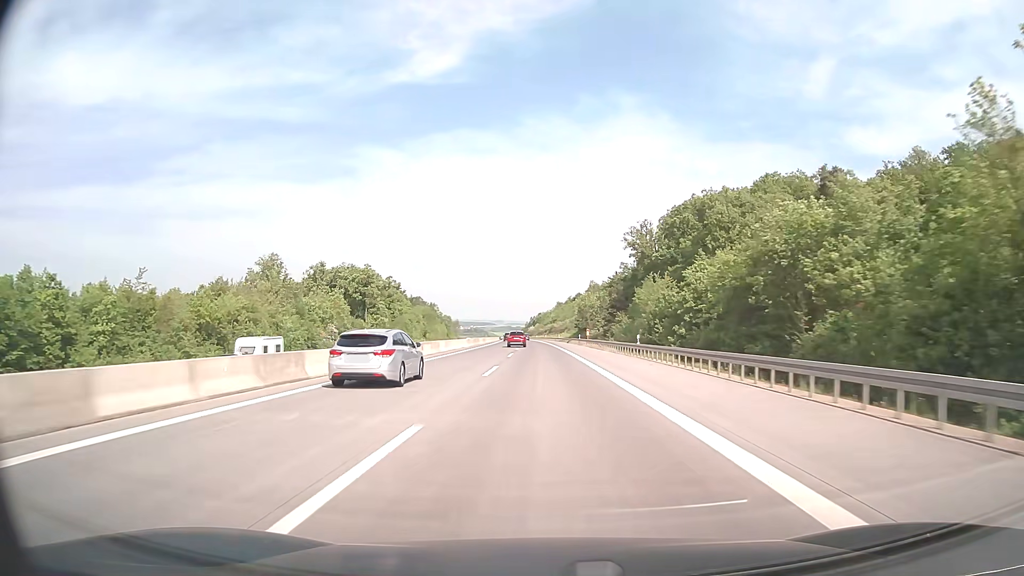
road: motorway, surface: concrete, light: Day
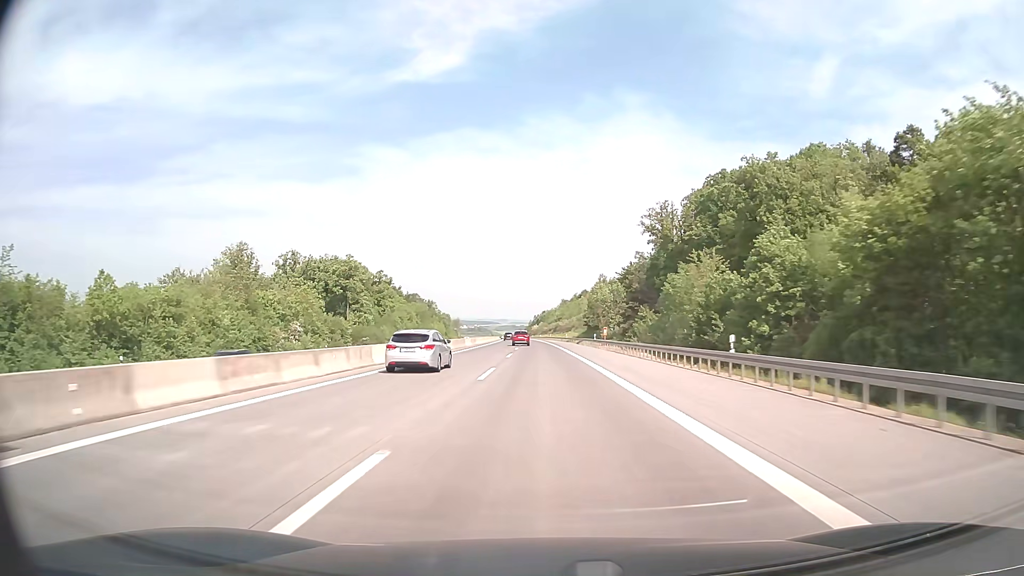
(-0.1, +19.9) m; 0°
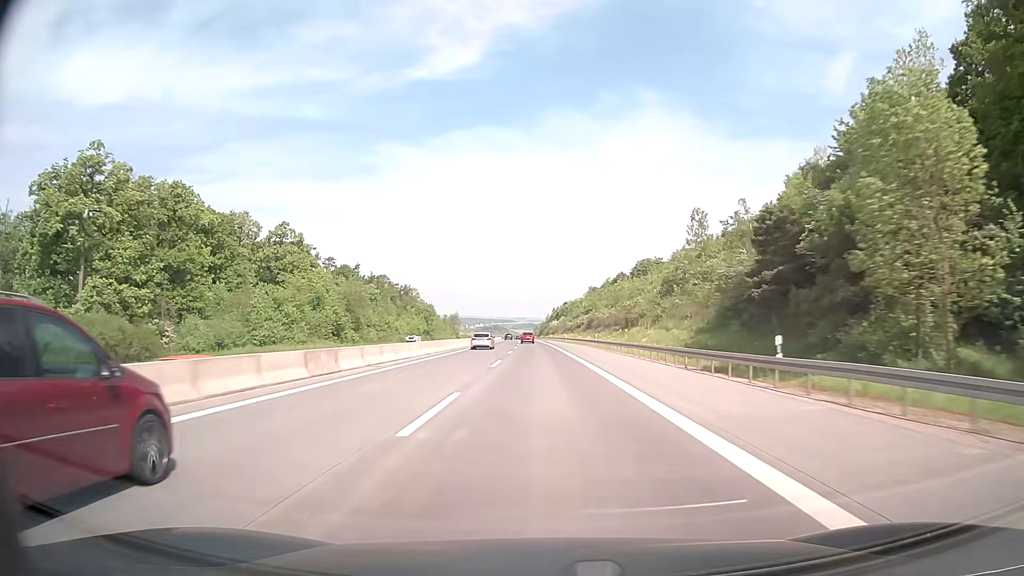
(-1.6, +99.4) m; -2°
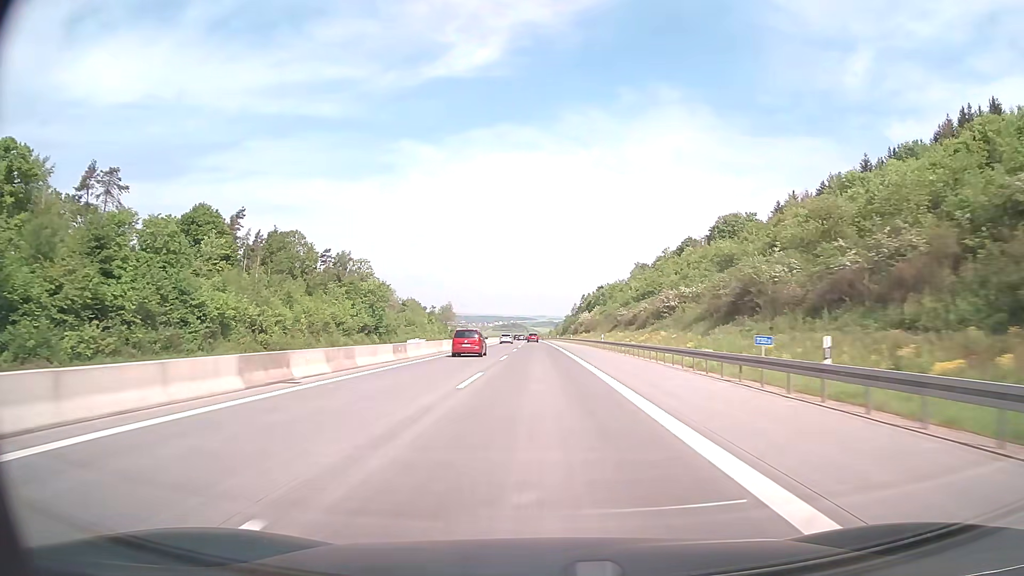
(-1.6, +99.4) m; -2°
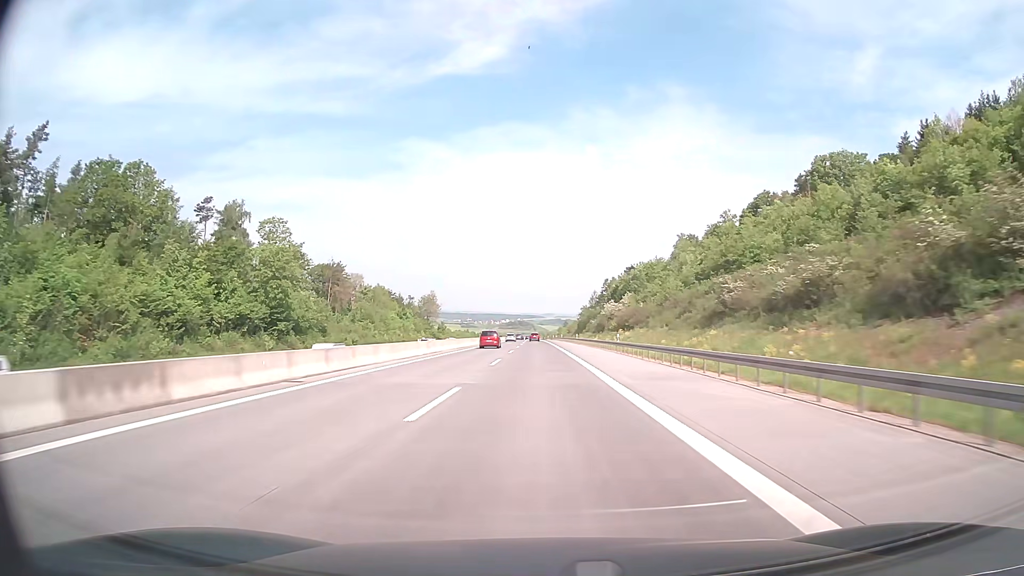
(-0.3, +59.6) m; -1°
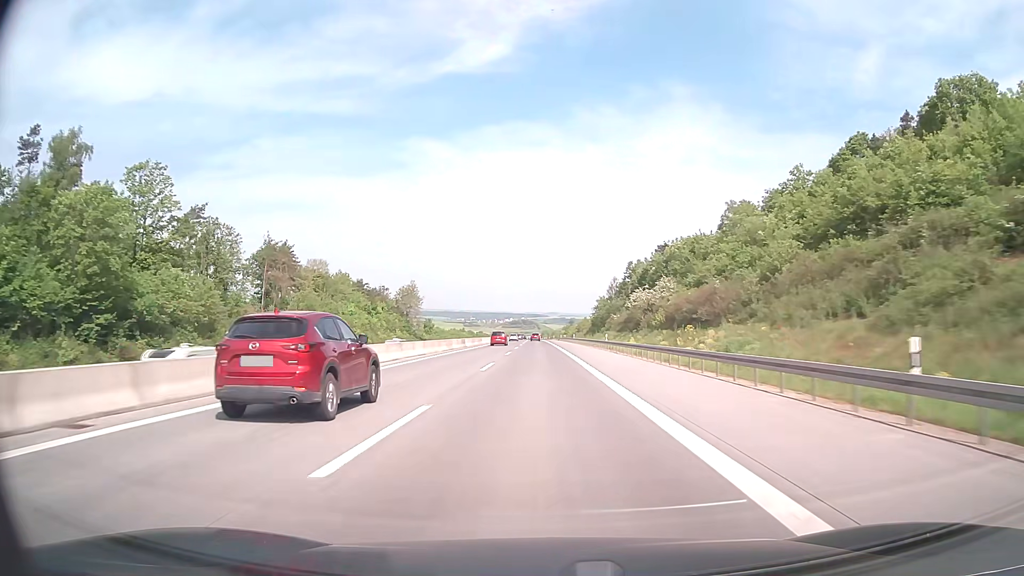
(-0.2, +39.7) m; 0°
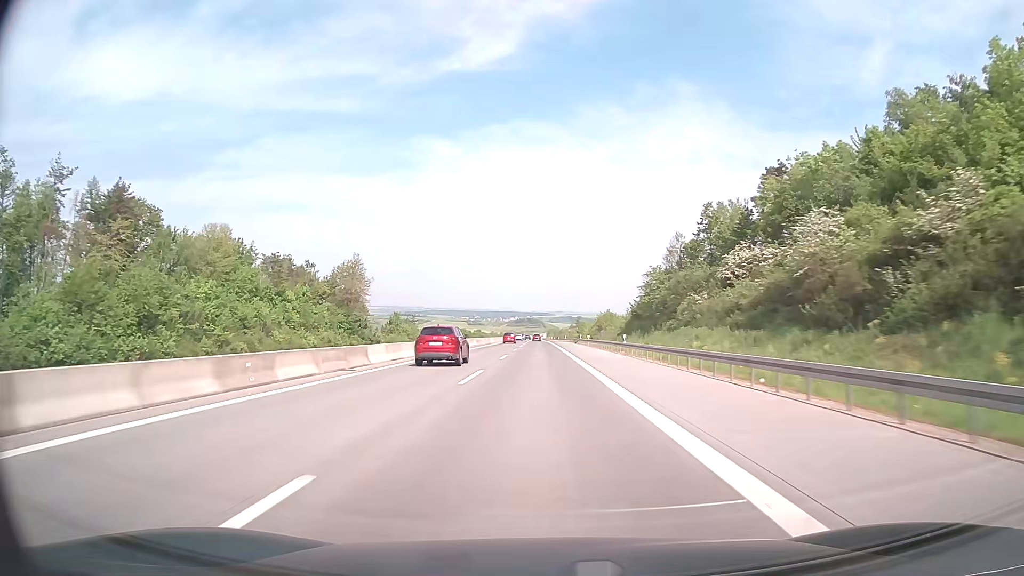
(-0.3, +59.7) m; 0°
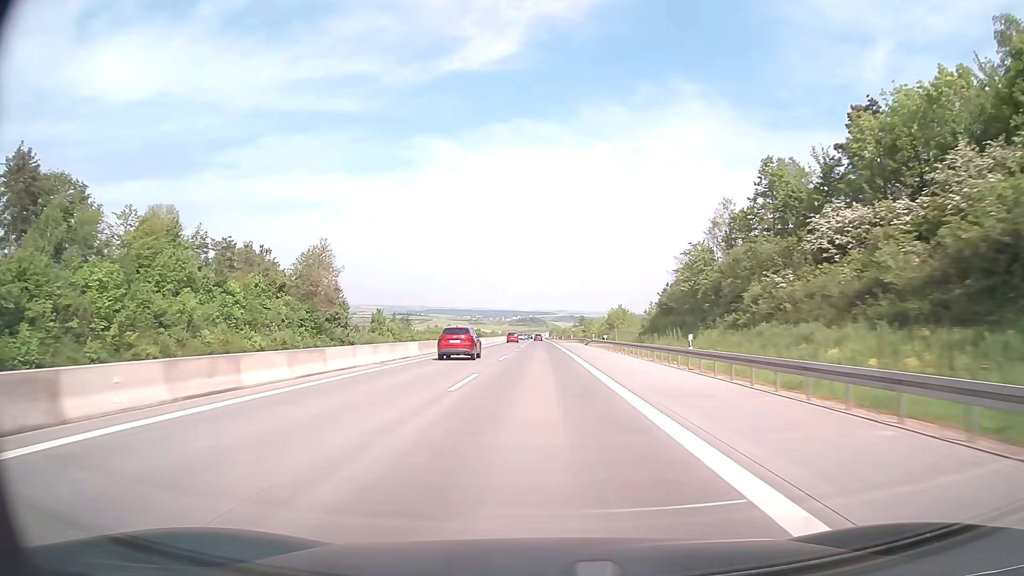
(-0.1, +19.9) m; 0°
(0, +10) (0, +20) (0, +30) (0, +40) (0, +50) (0, +60) (0, +70) (0, +80) (0, +90) (0, +100) m
